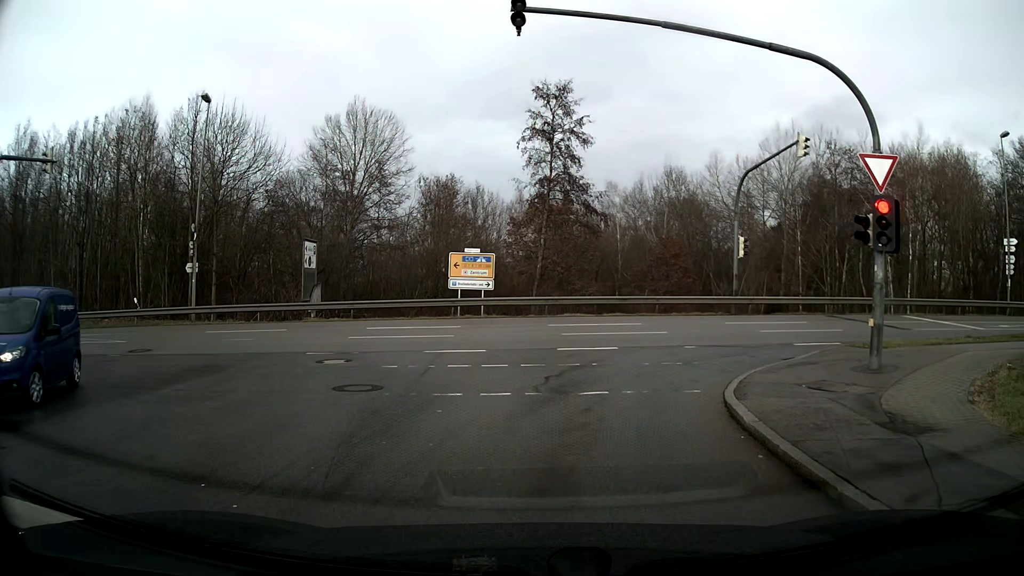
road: residential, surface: asphalt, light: Day
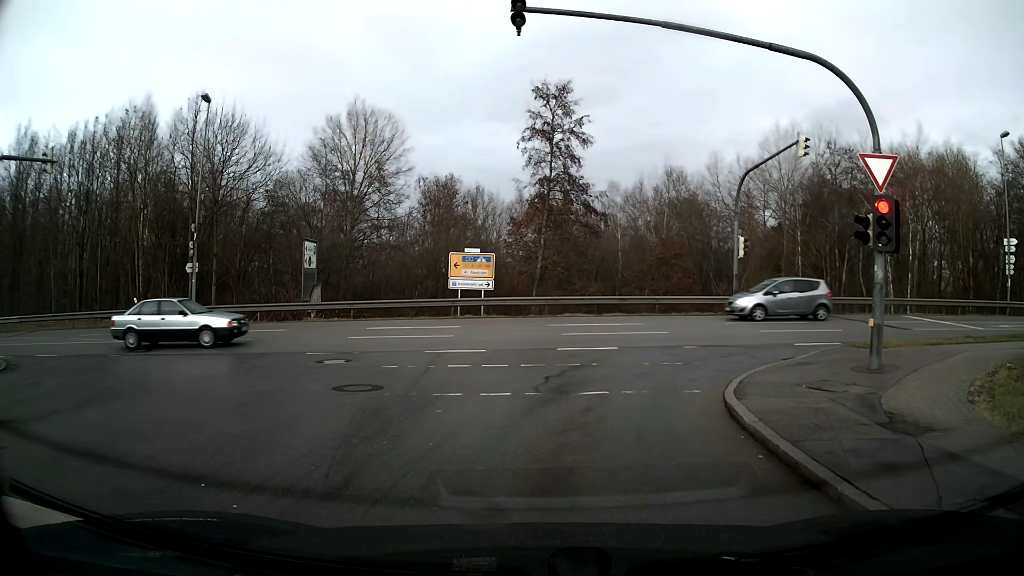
(0.0, 0.0) m; 0°
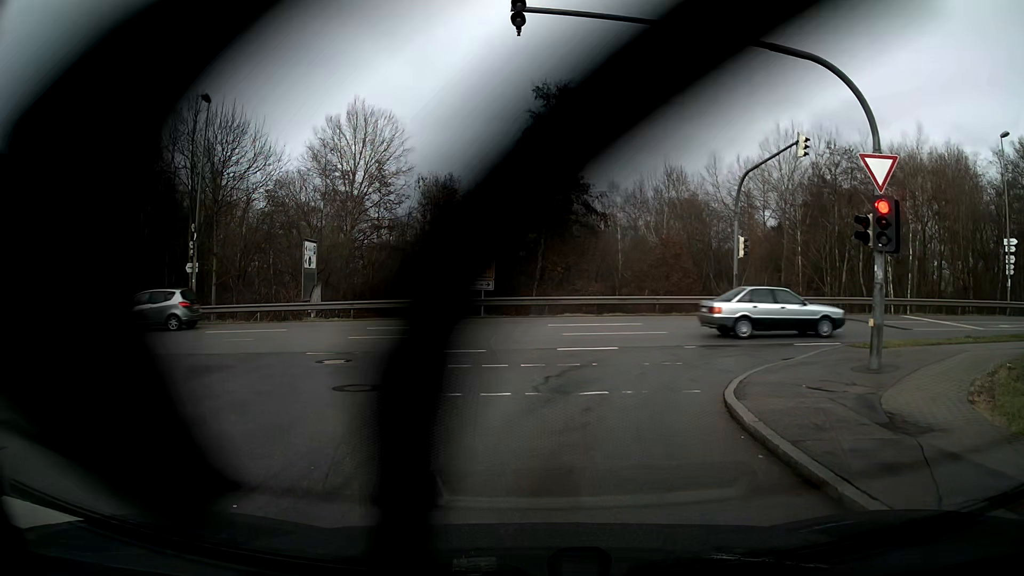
(0.0, 0.0) m; 0°
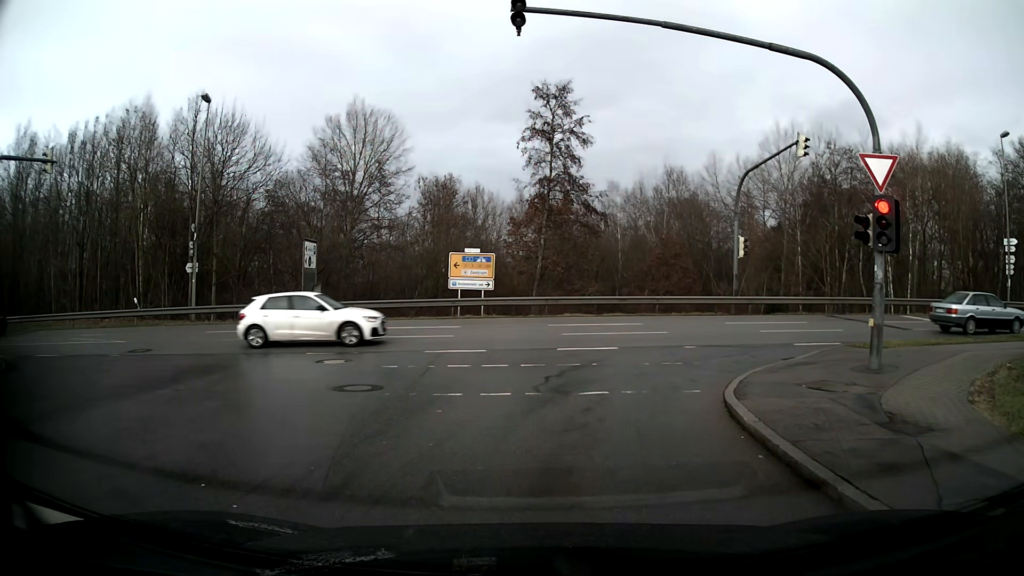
(0.0, 0.0) m; 0°
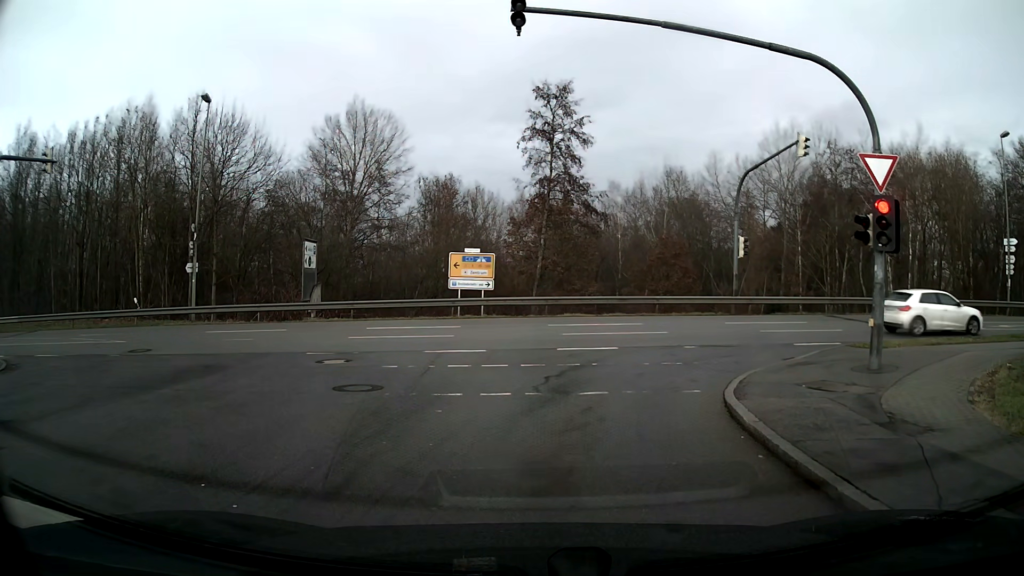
(0.0, 0.0) m; 0°
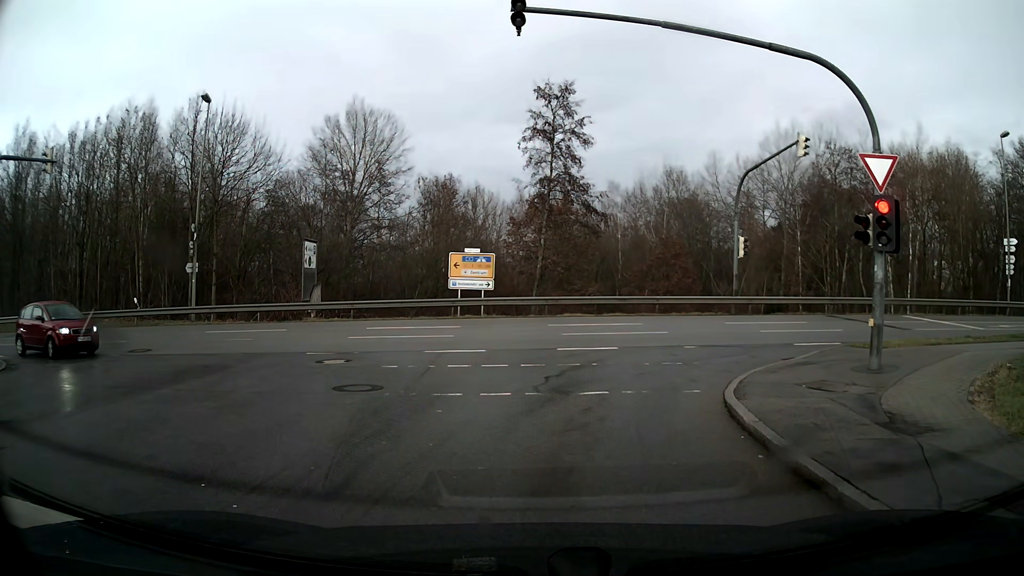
(0.0, 0.0) m; 0°
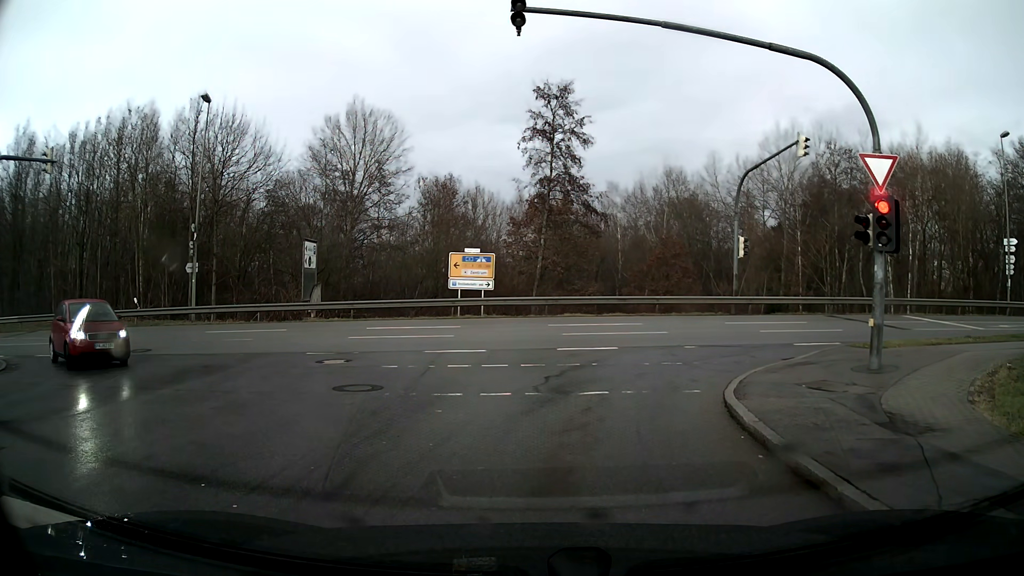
(0.0, 0.0) m; 0°
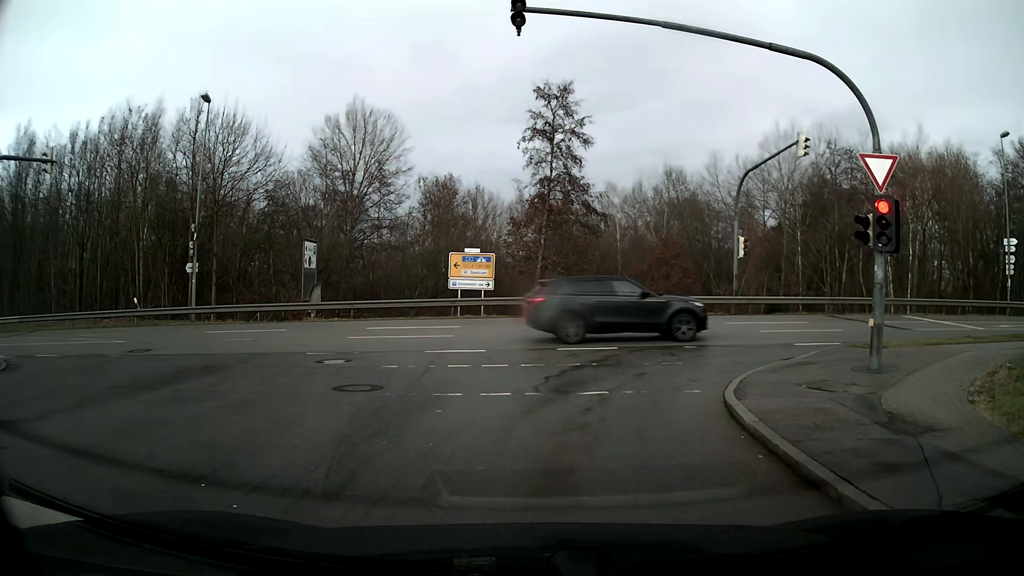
(0.0, 0.0) m; 0°
(+1, +10) (+7, +18) (+16, +19) (+26, +20) (+36, +20) (+46, +20) (+56, +20) (+66, +20) (+76, +21) (+86, +21) m
